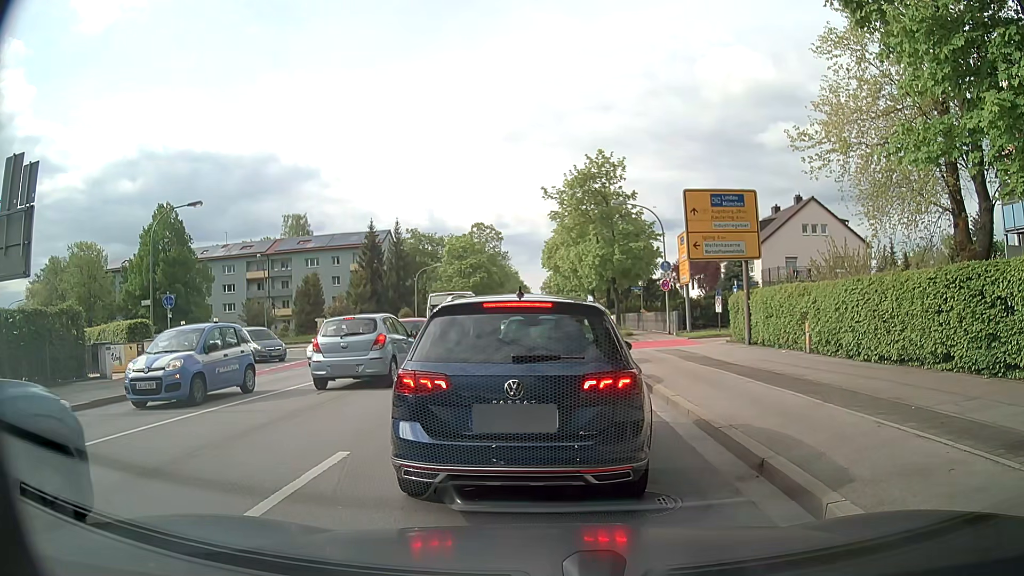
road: secondary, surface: asphalt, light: Day
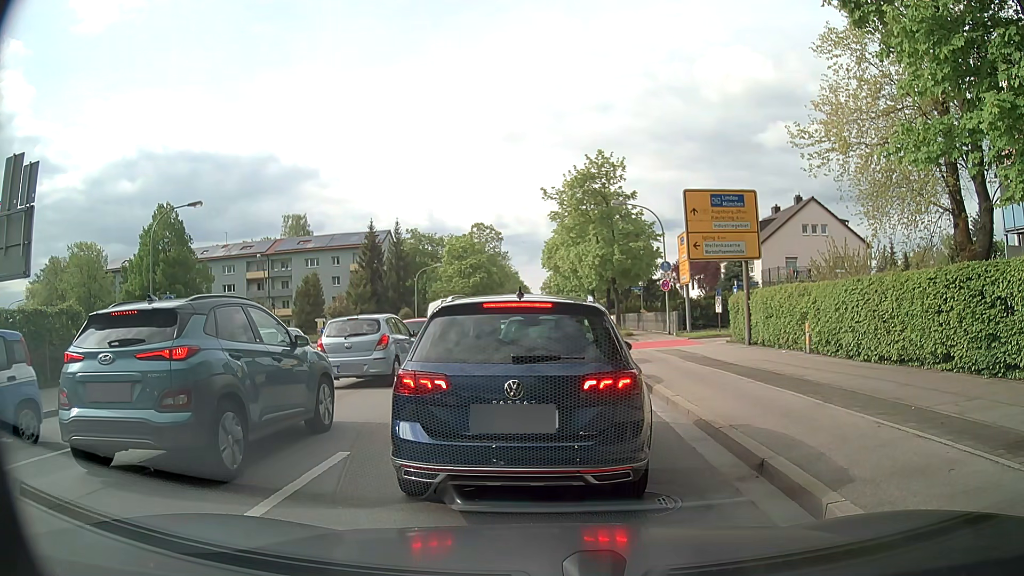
(0.0, +0.1) m; 0°
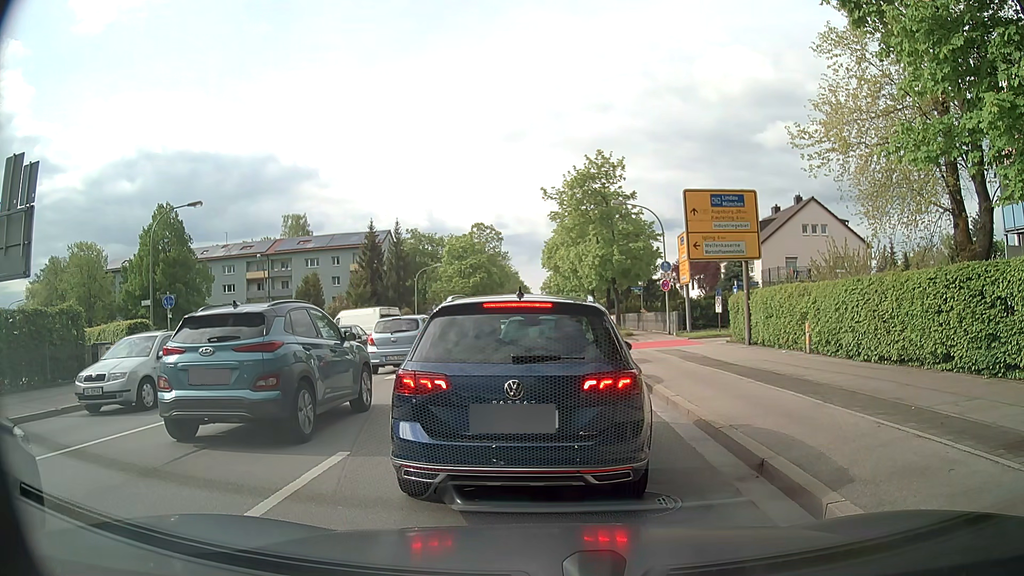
(0.0, 0.0) m; 0°
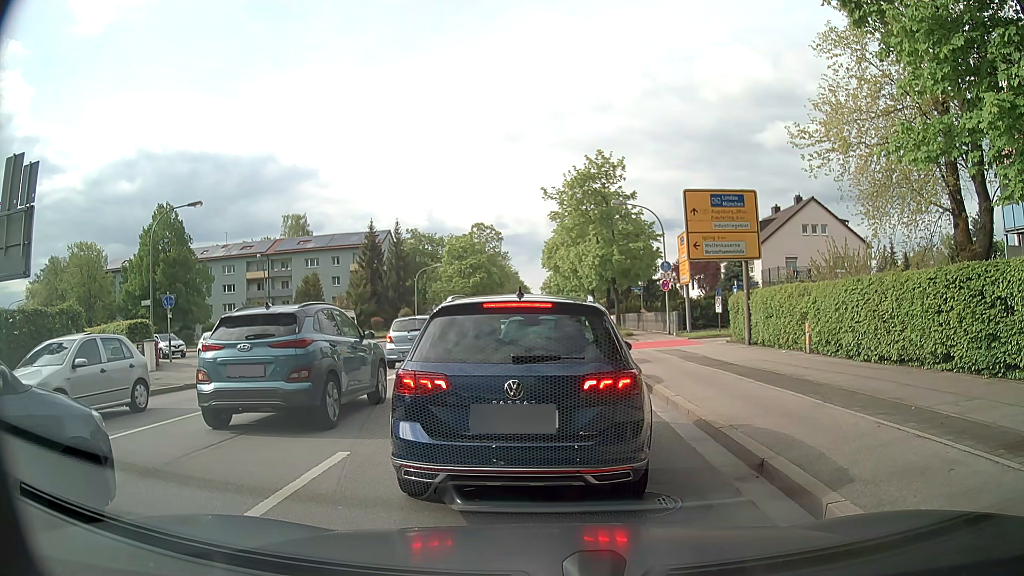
(0.0, 0.0) m; 0°
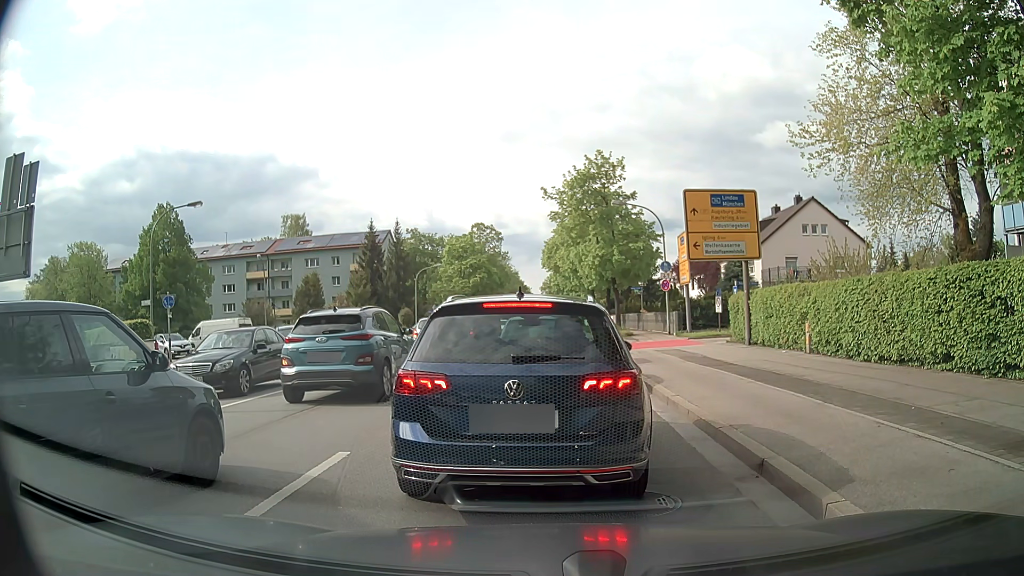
(0.0, 0.0) m; 0°
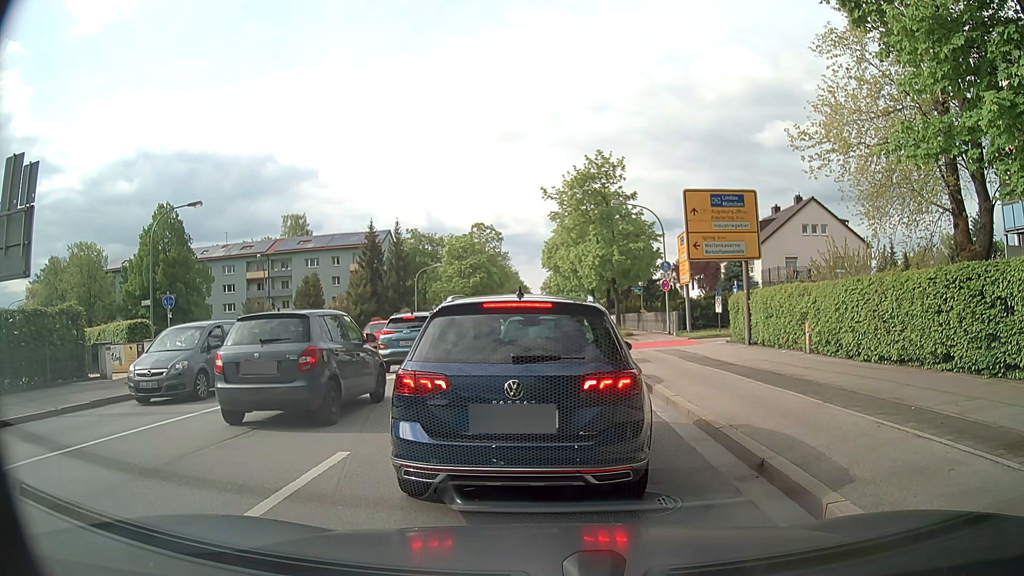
(0.0, 0.0) m; 0°
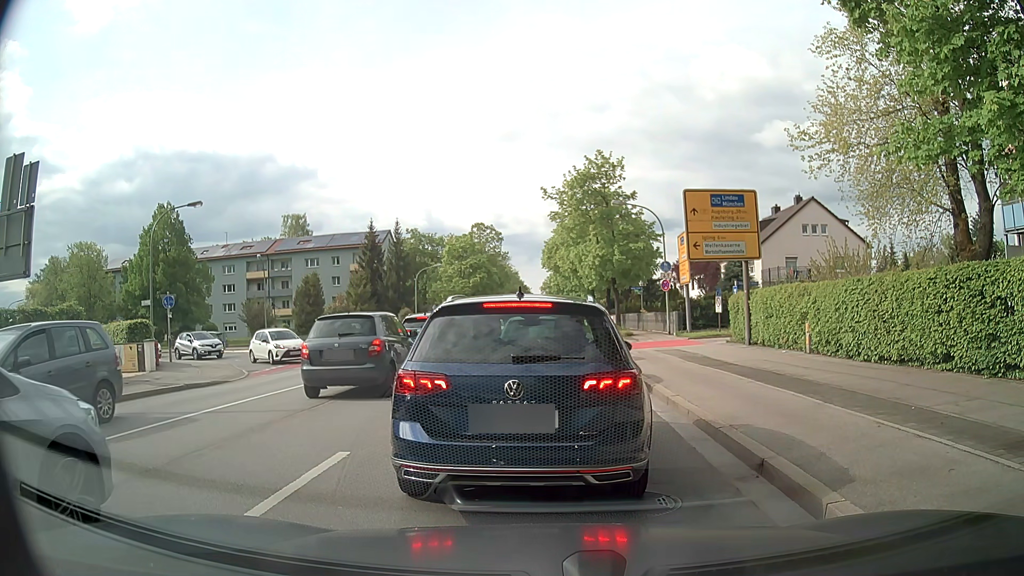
(0.0, 0.0) m; 0°
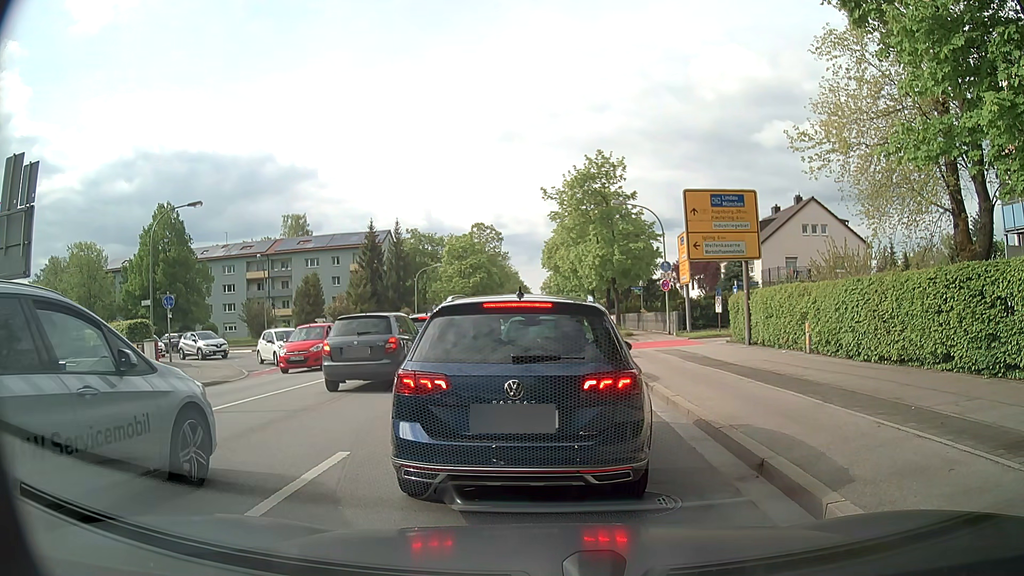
(0.0, 0.0) m; 0°
